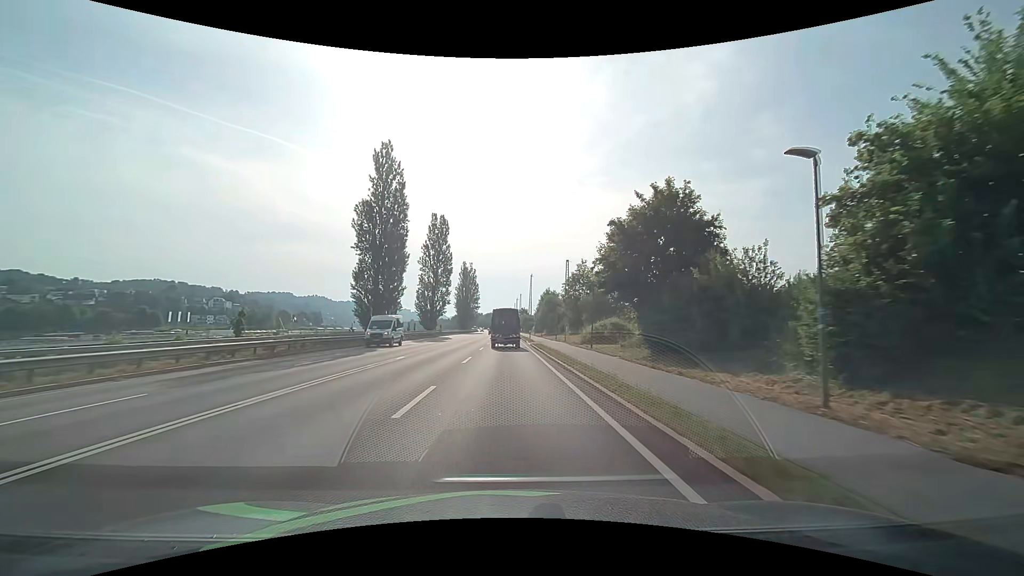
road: primary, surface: asphalt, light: Day
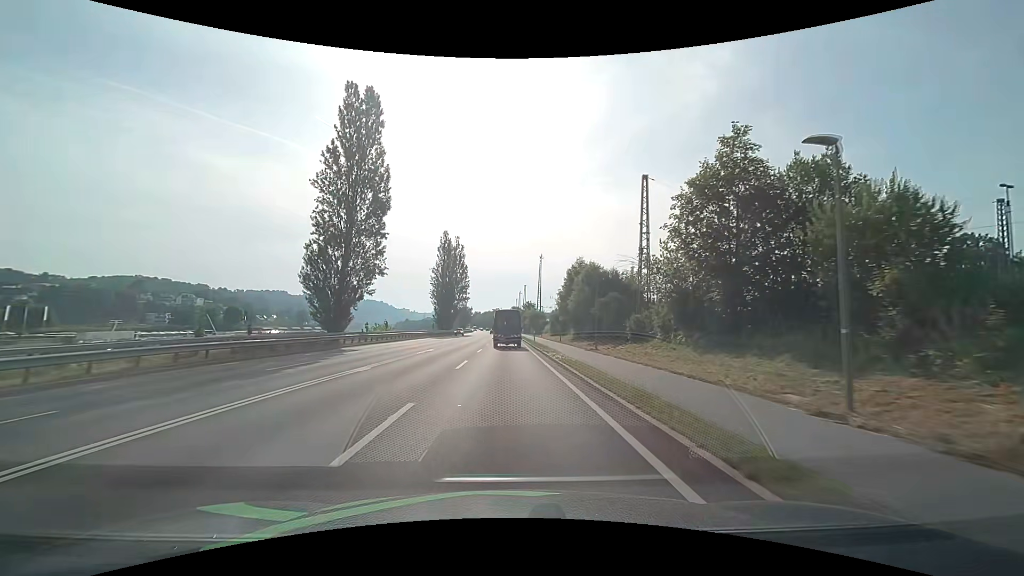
(0.0, +50.4) m; 0°
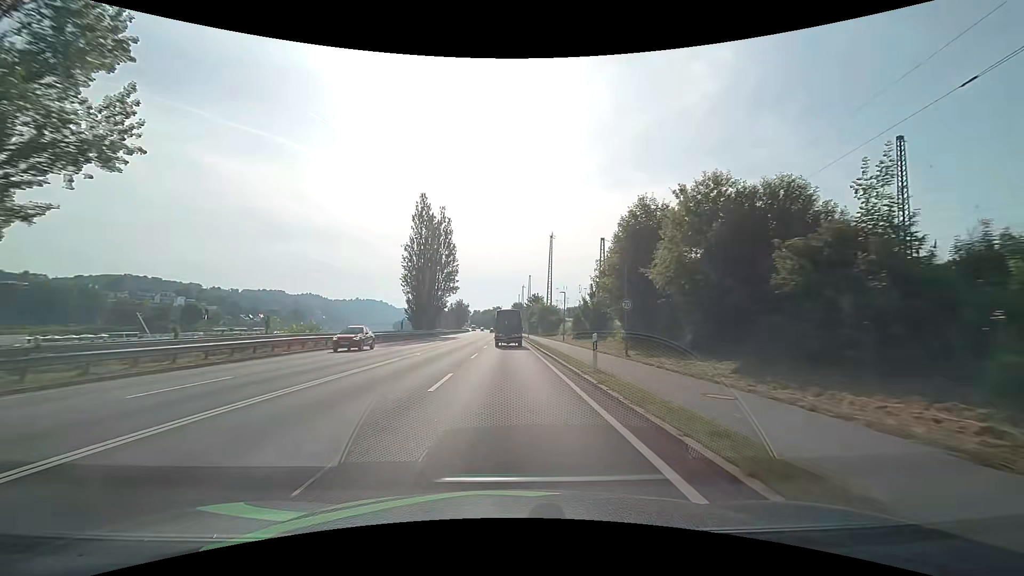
(+0.1, +30.4) m; +1°
(0, +10) (0, +20) (0, +30) (0, +40) (-1, +50) (-1, +60) (-1, +70) (-1, +80) (-1, +90) (-1, +100) m
